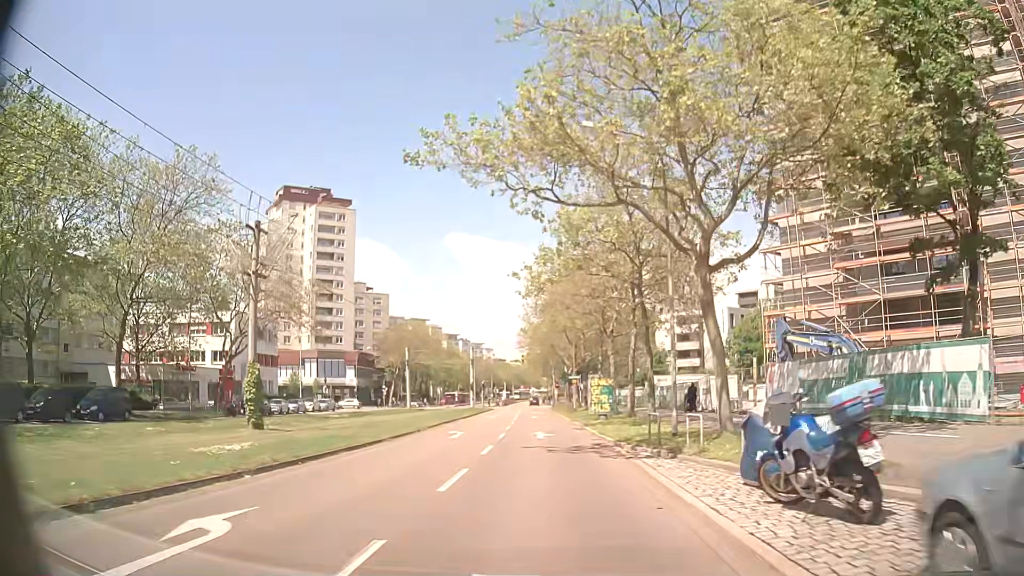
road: tertiary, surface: asphalt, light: Day
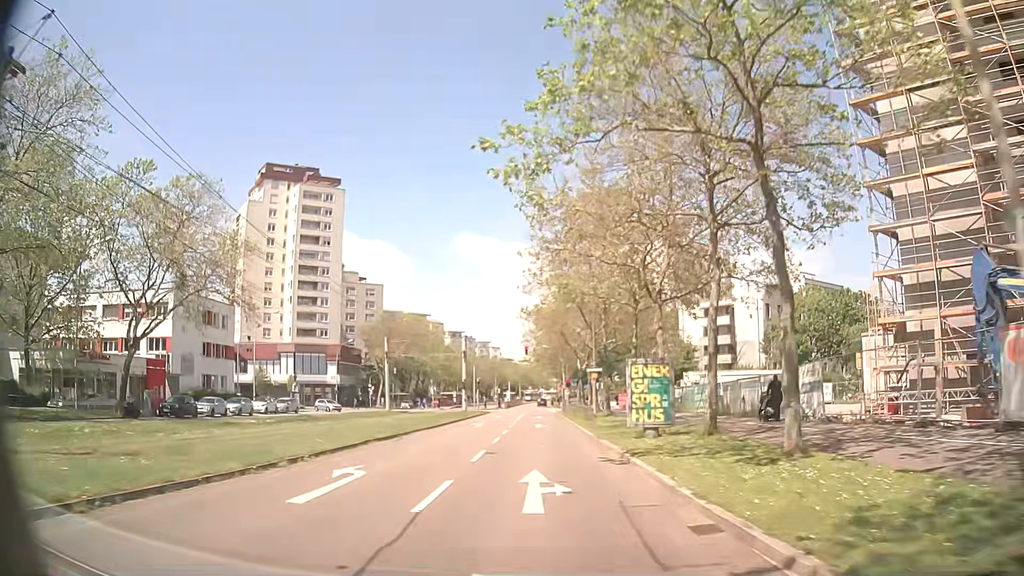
(-0.1, +14.7) m; -1°
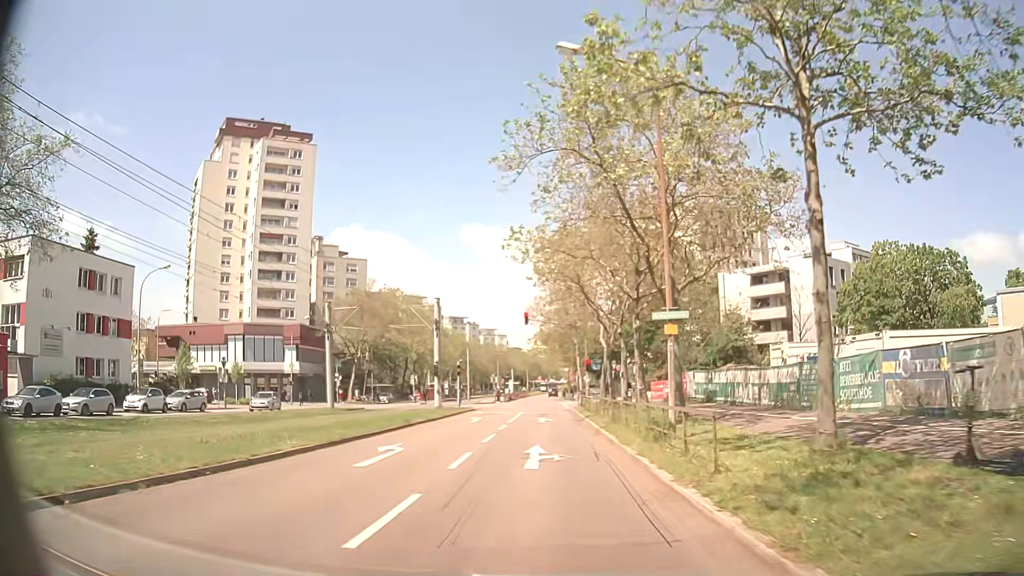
(-0.1, +20.5) m; 0°
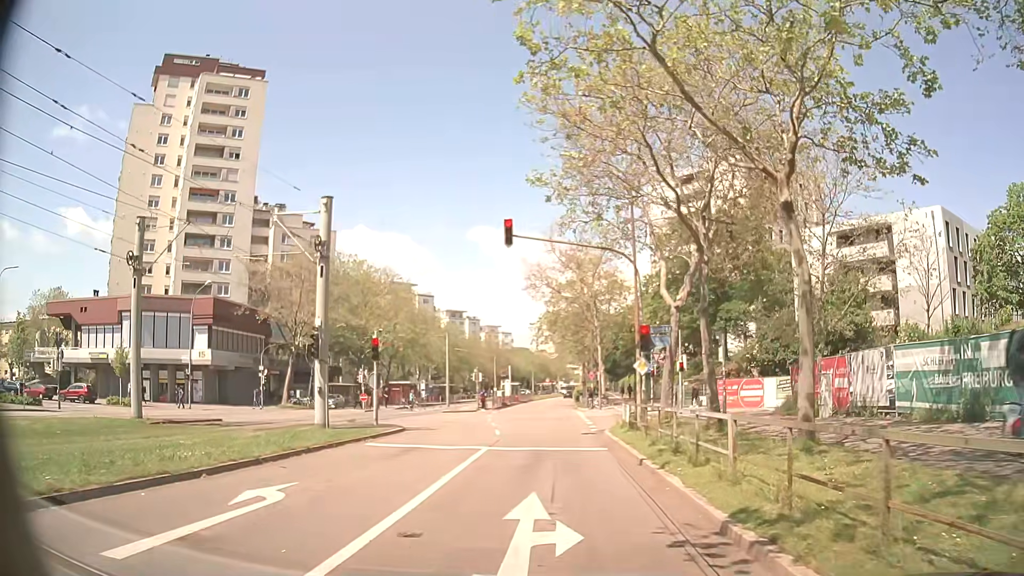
(-0.2, +24.2) m; -2°
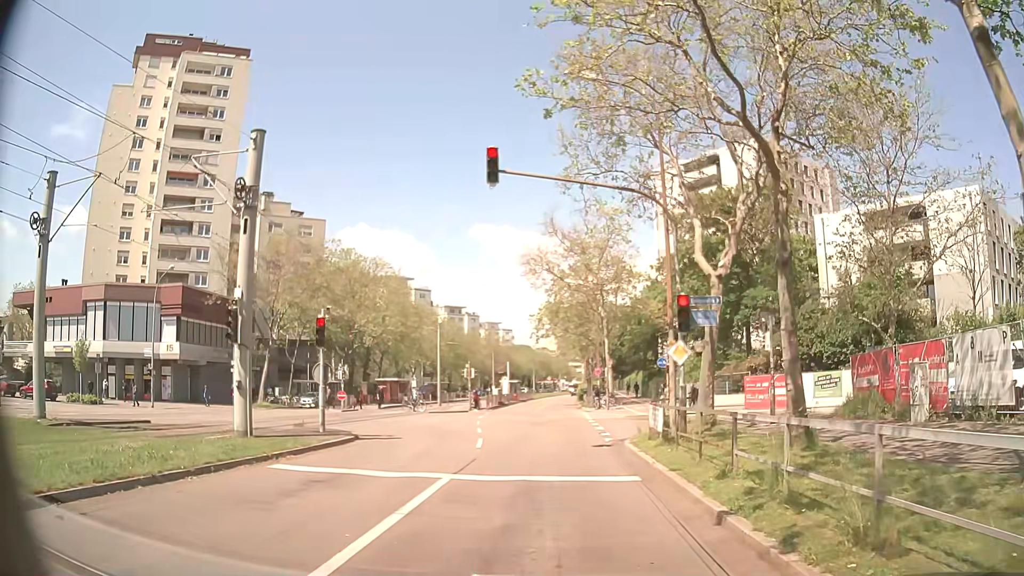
(0.0, +5.7) m; -1°
